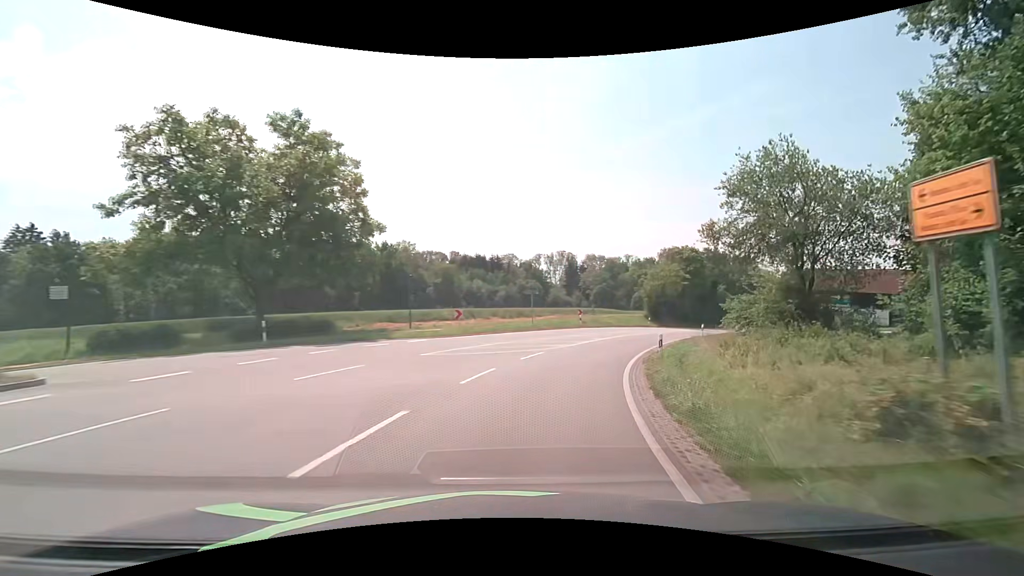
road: secondary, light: Day
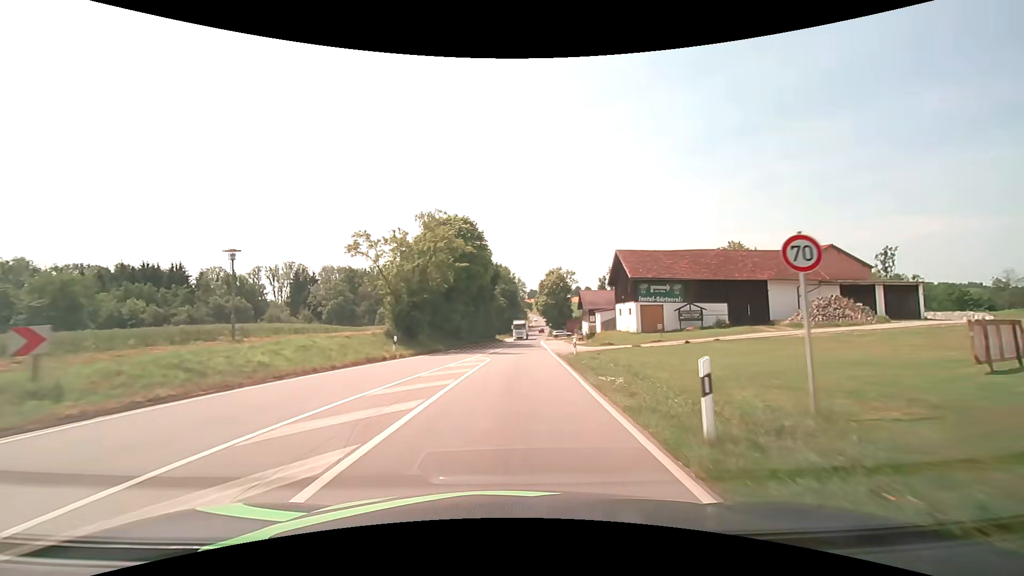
(+9.1, +33.8) m; +28°
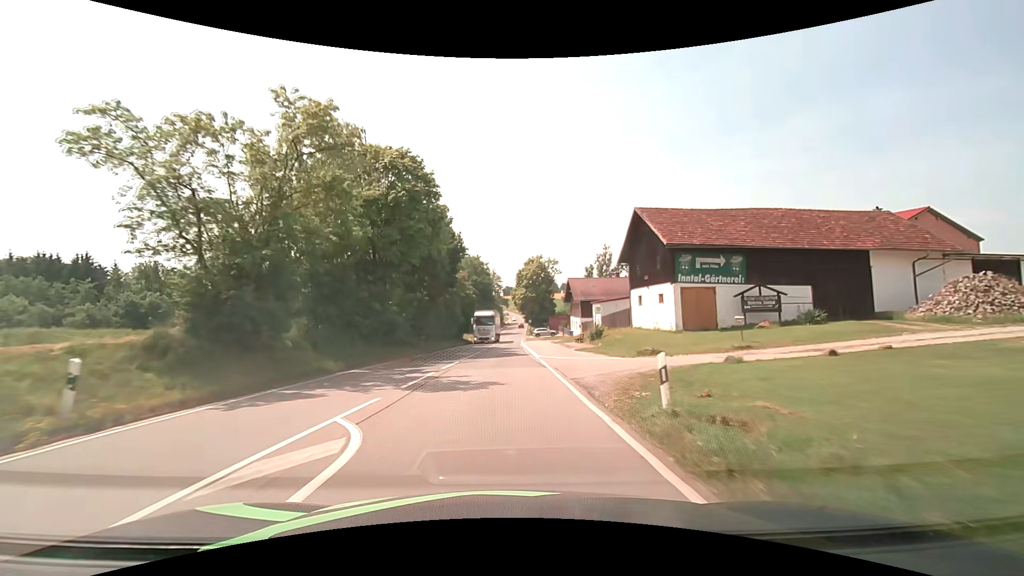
(+0.6, +18.1) m; +3°
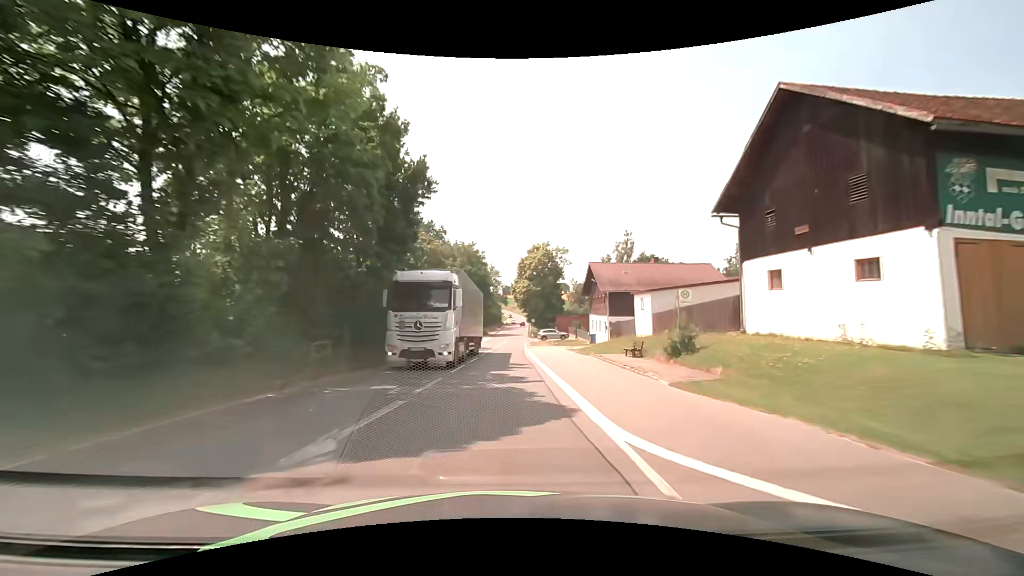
(0.0, +19.2) m; 0°
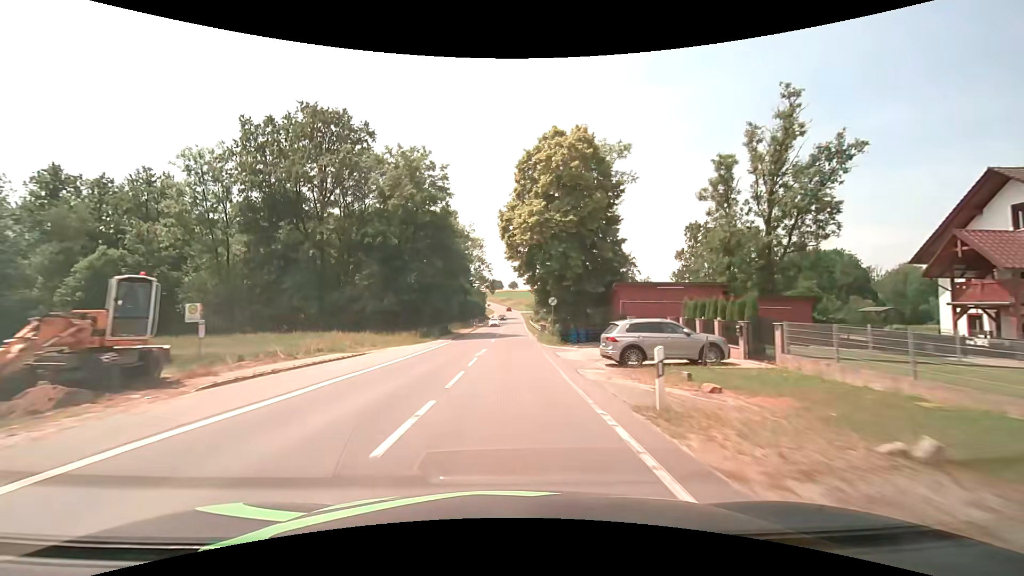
(+0.4, +54.3) m; +1°
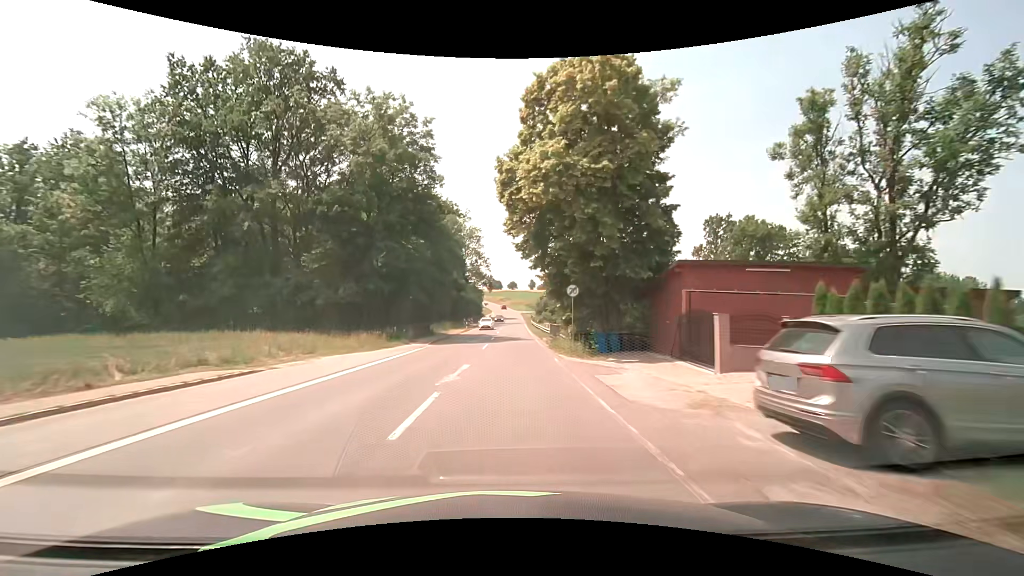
(+0.1, +11.7) m; +1°
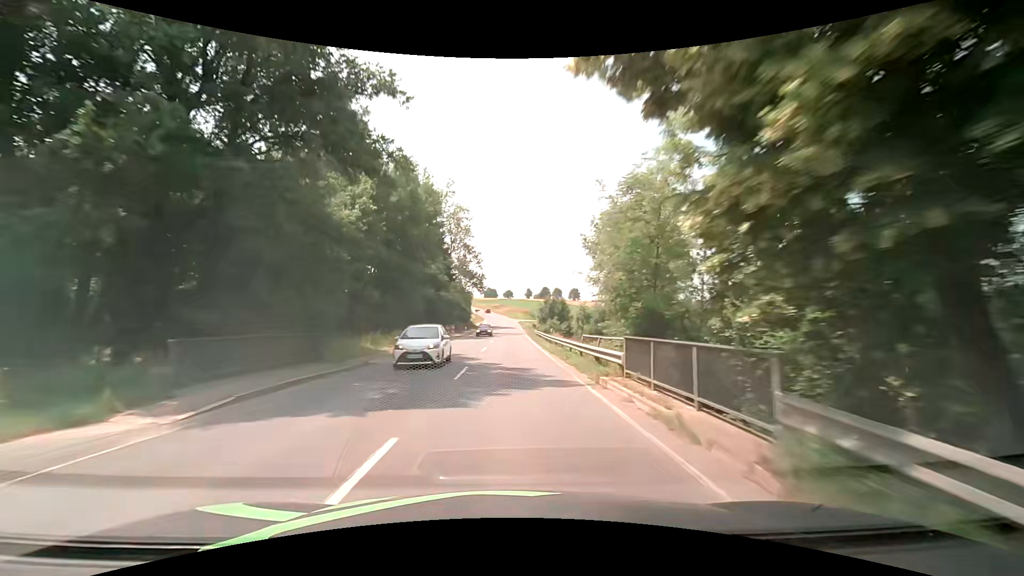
(+0.1, +23.9) m; 0°
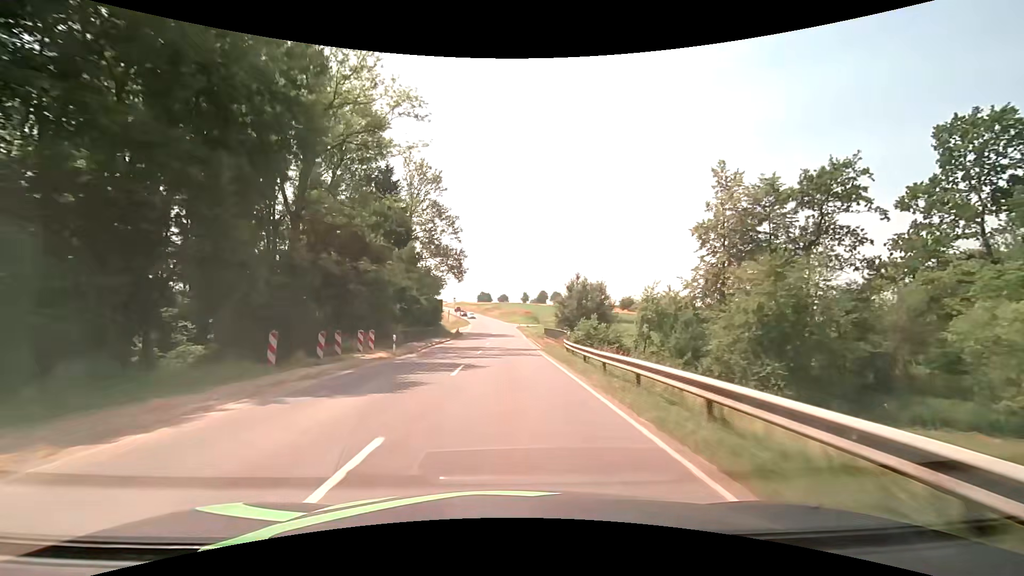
(+0.6, +37.7) m; +1°
(0, +10) (0, +20) (0, +30) (0, +40) (0, +50) (0, +60) (0, +70) (0, +80) (-1, +90) (-2, +100) m
